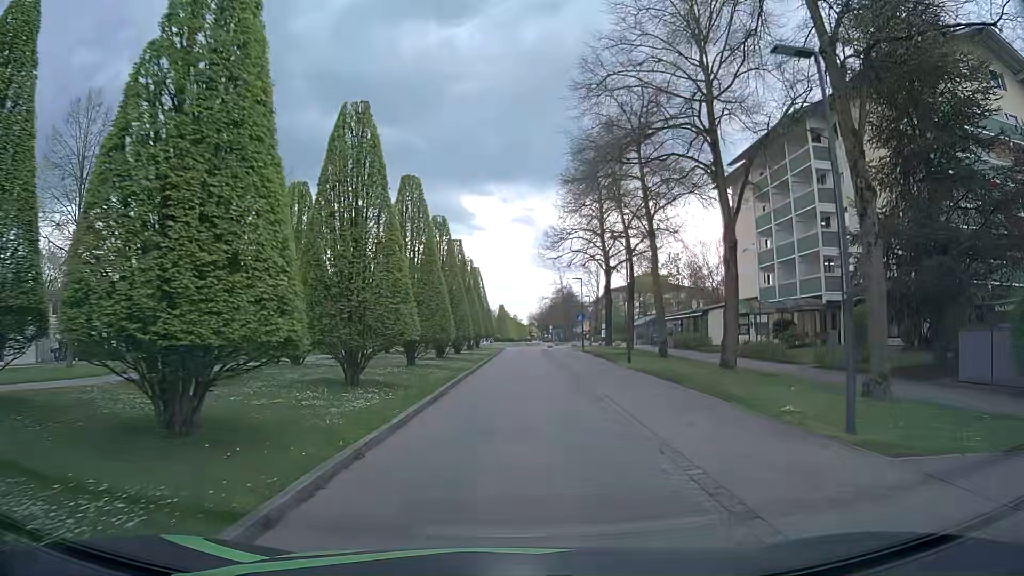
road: residential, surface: asphalt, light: Day
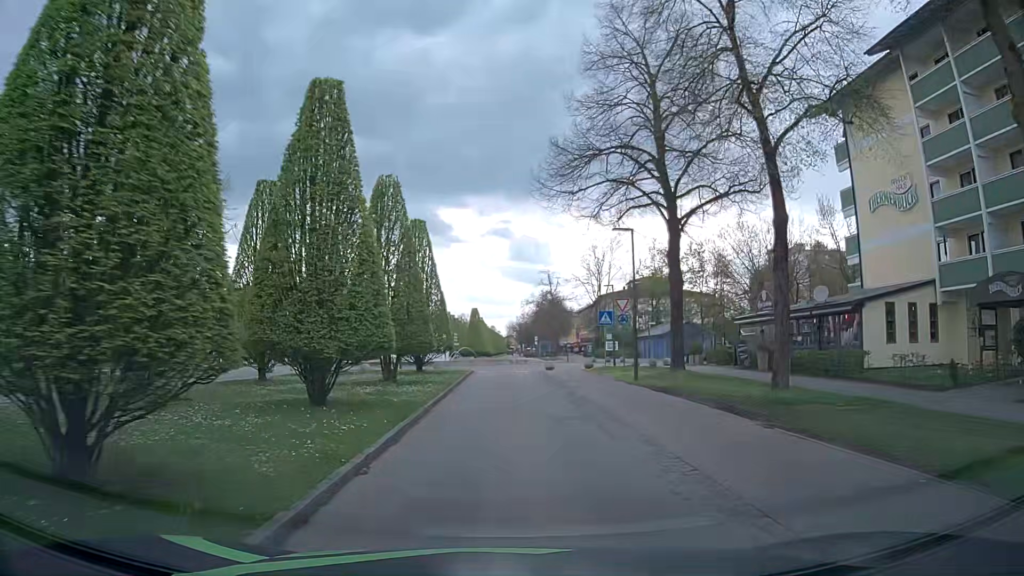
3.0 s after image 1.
(+0.5, +25.8) m; +2°
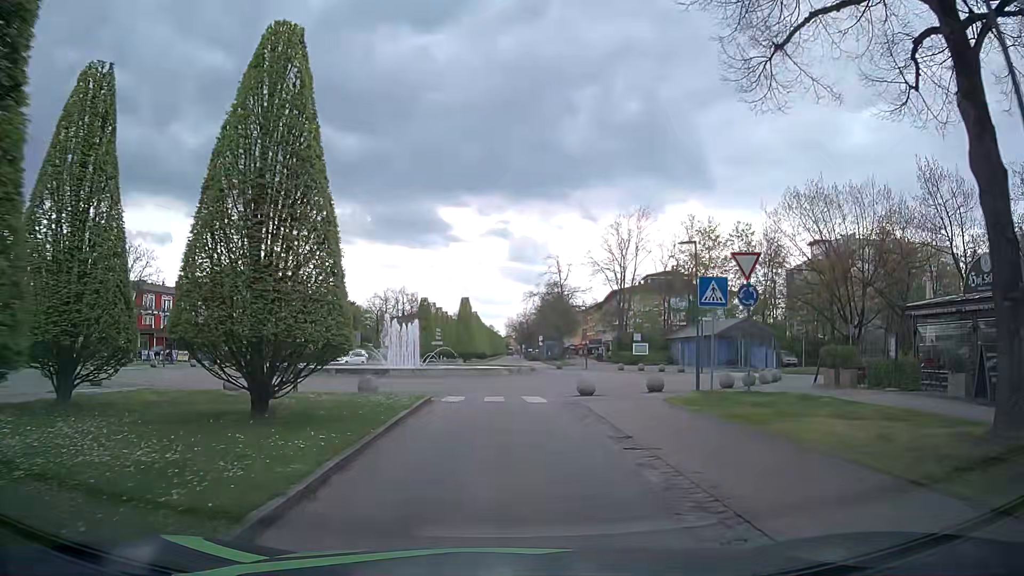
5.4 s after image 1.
(+0.2, +18.5) m; 0°
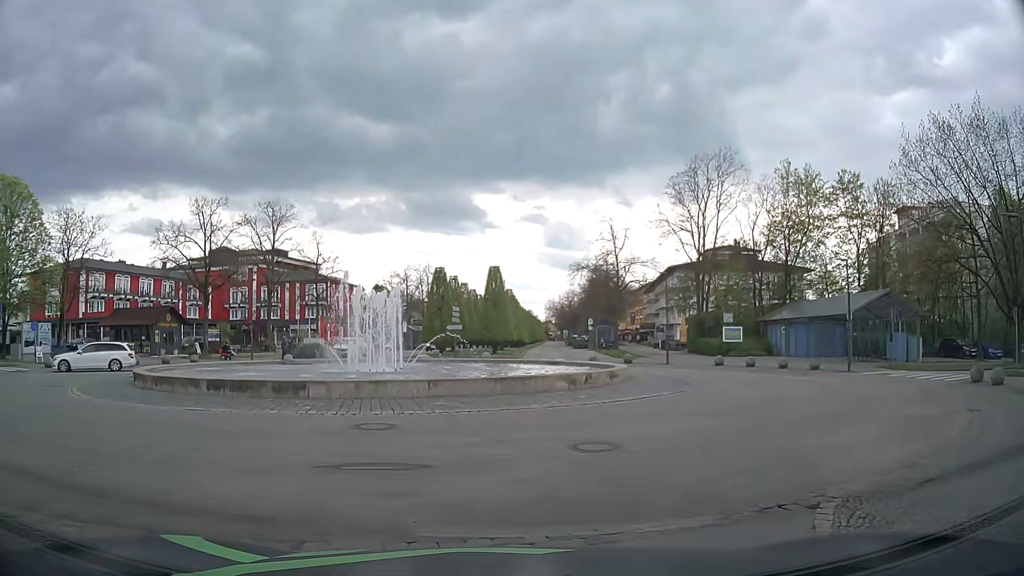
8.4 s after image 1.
(-0.2, +17.1) m; -3°
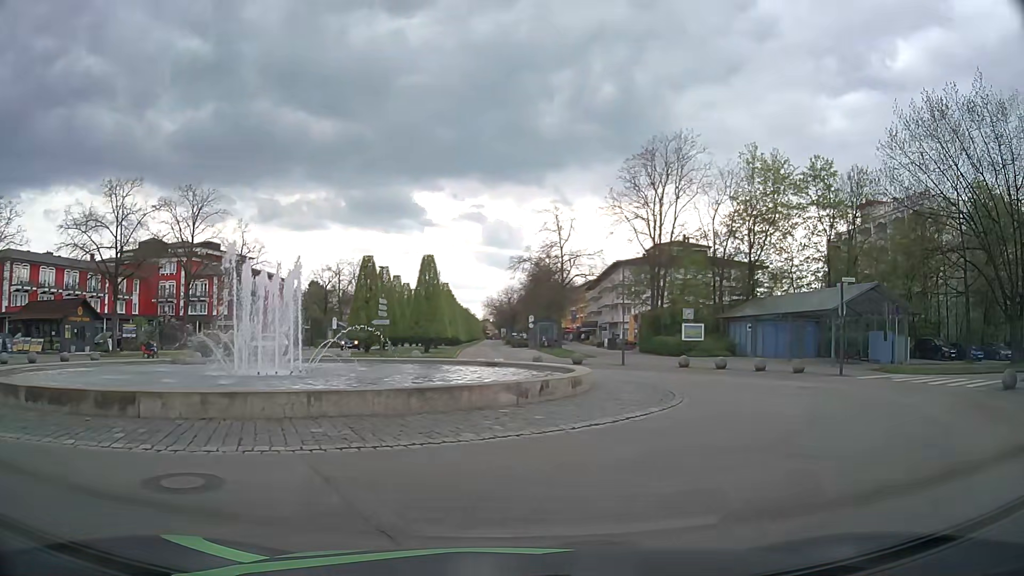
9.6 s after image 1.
(0.0, +4.9) m; +7°
